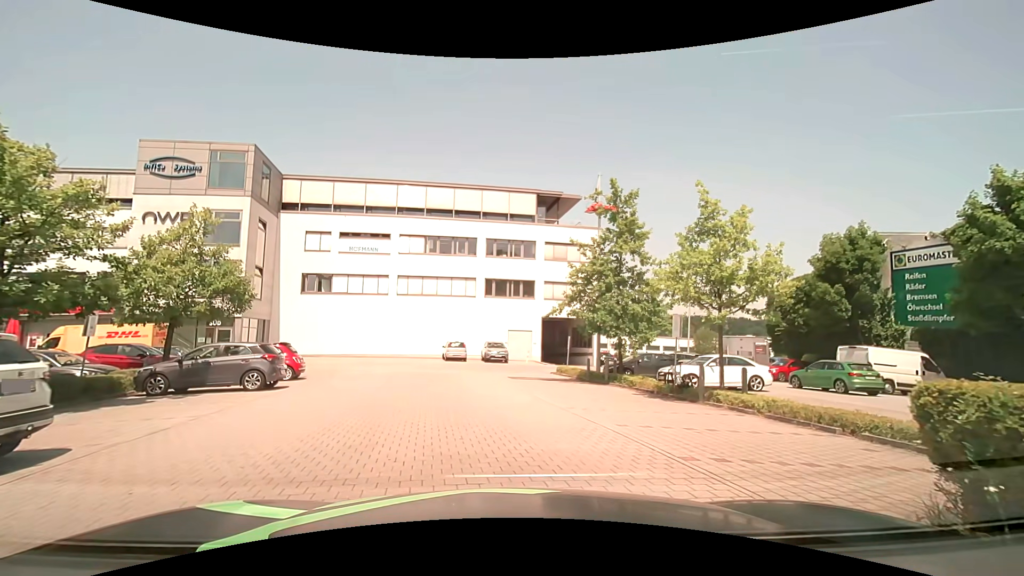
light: Day
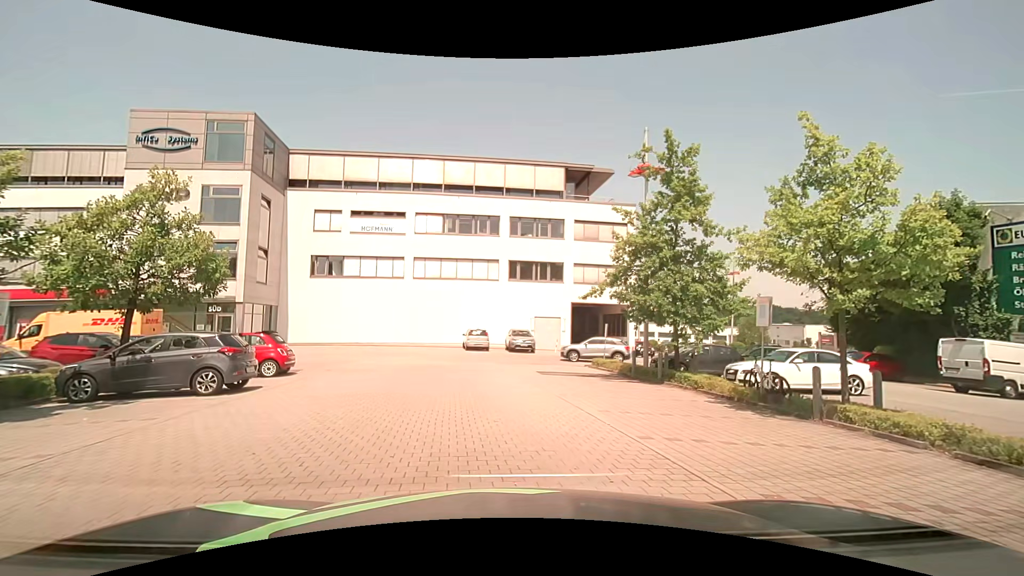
(-0.1, +3.9) m; -3°
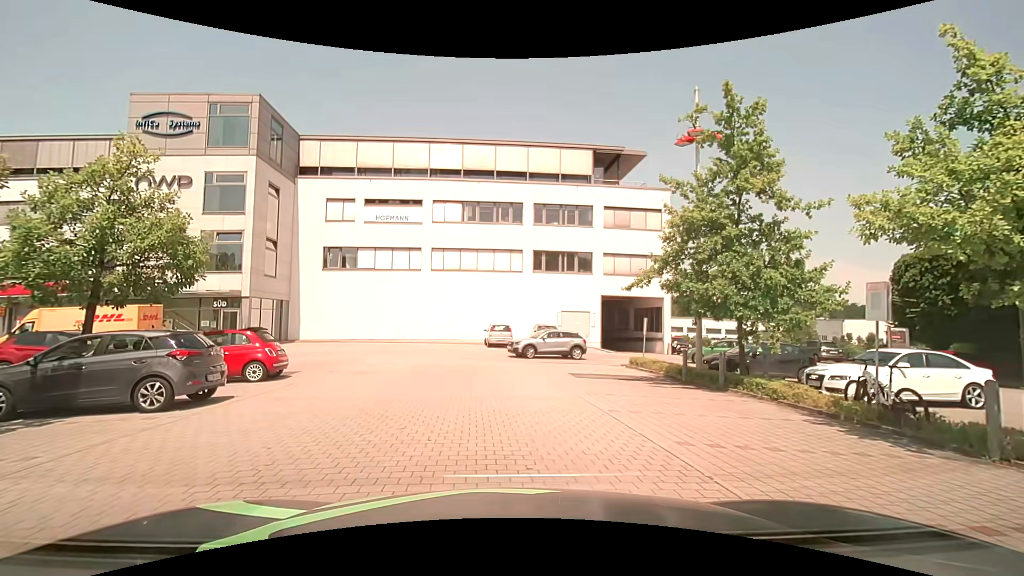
(0.0, +2.9) m; -1°
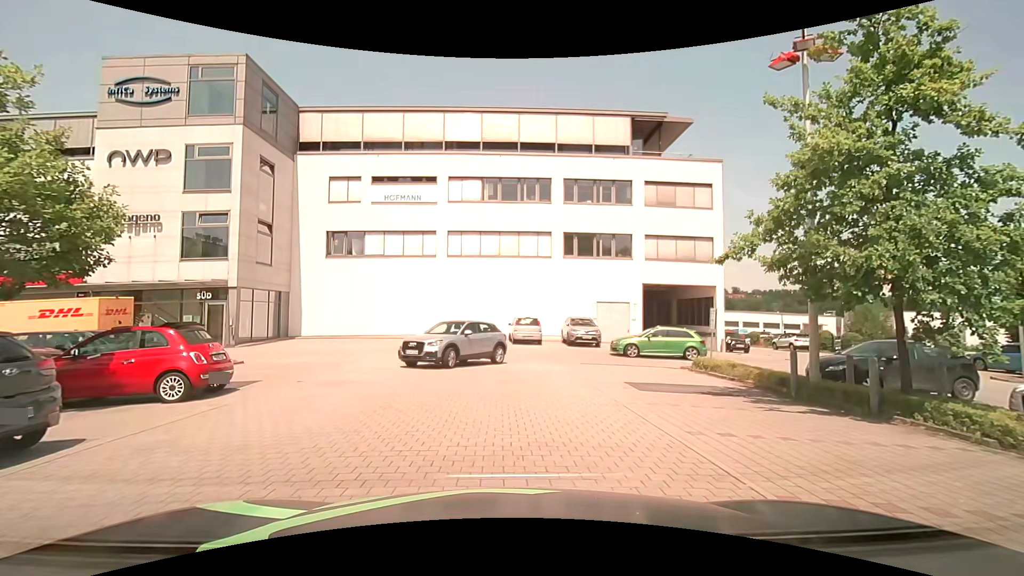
(-0.2, +4.7) m; -3°
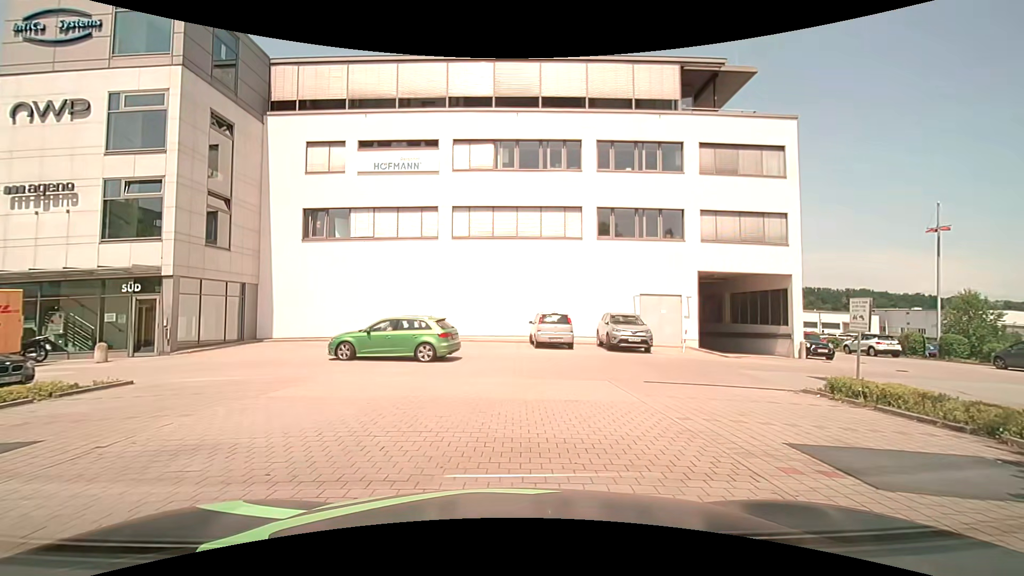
(-0.1, +6.5) m; -3°
